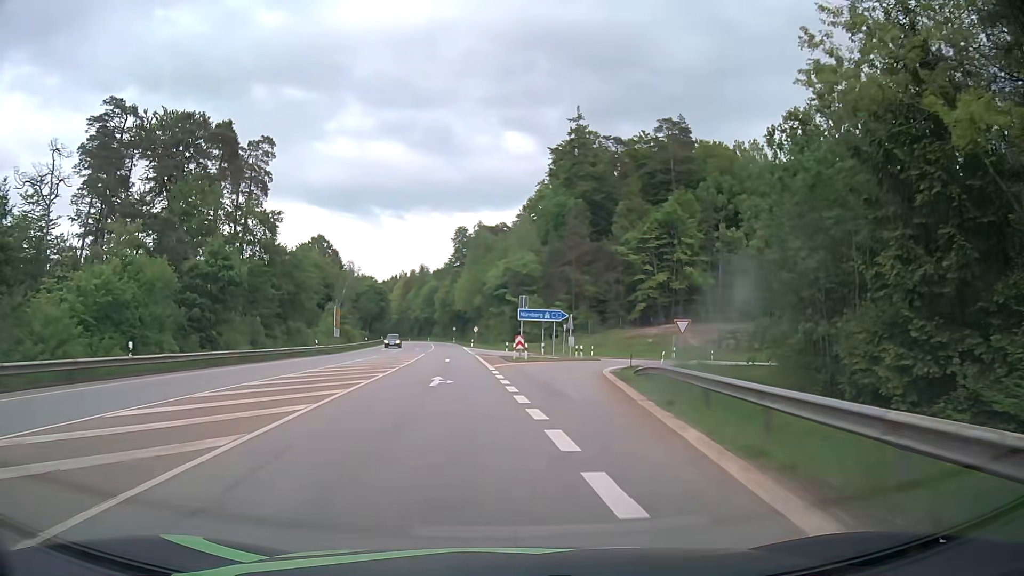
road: secondary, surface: asphalt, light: Day
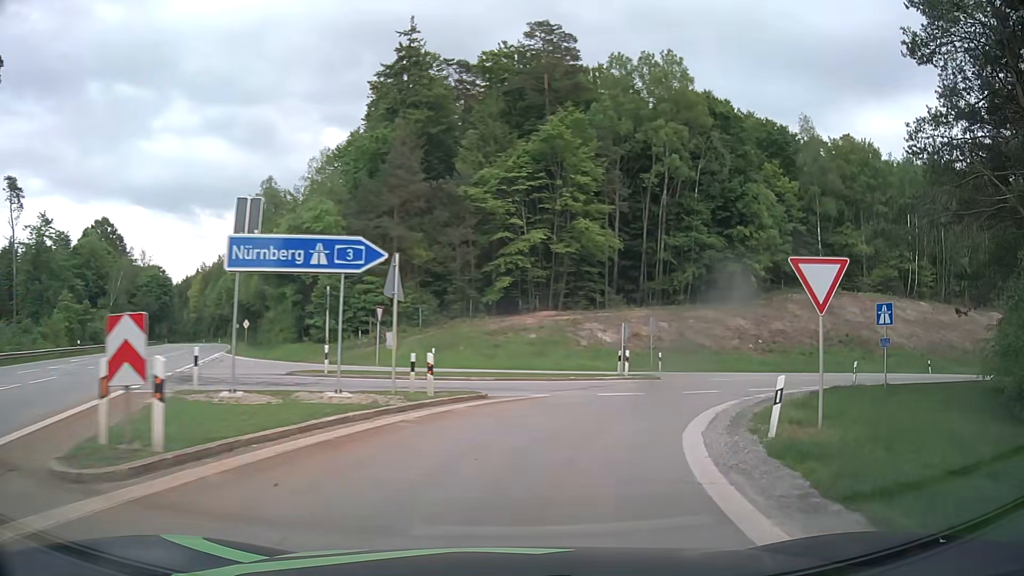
(+2.4, +32.9) m; +14°
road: motorway_link
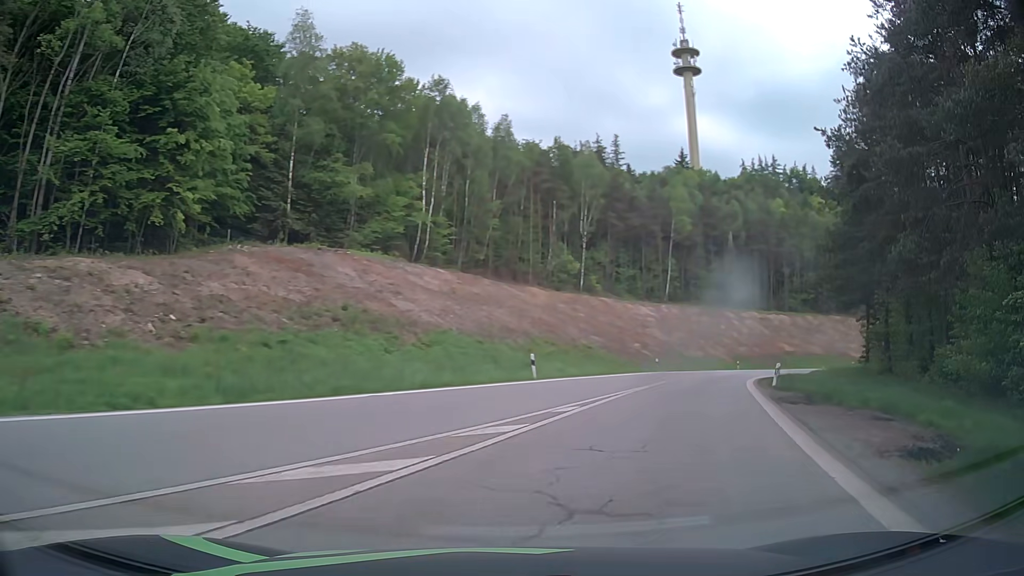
(+9.9, +25.1) m; +47°
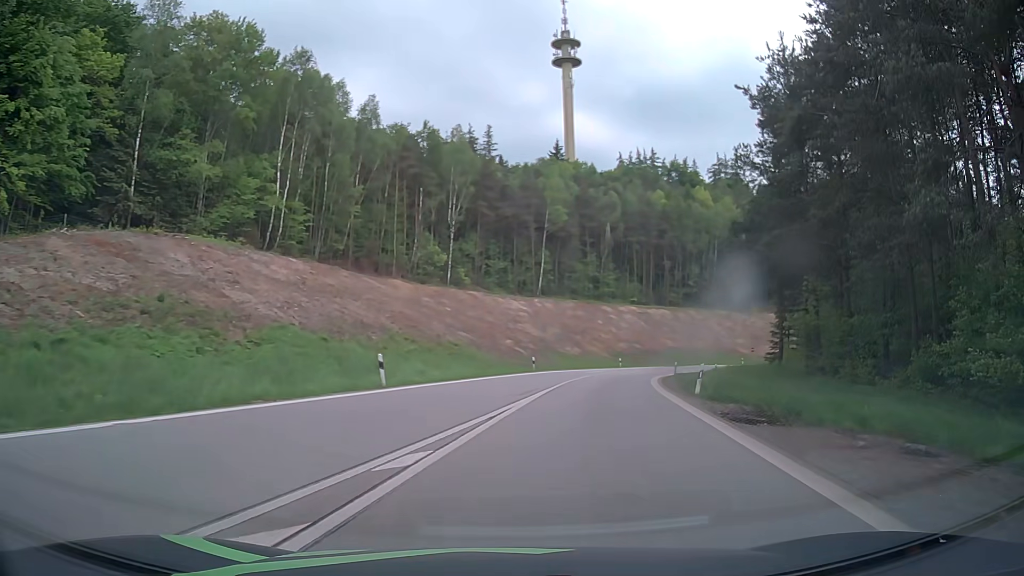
(+0.7, +6.2) m; +12°
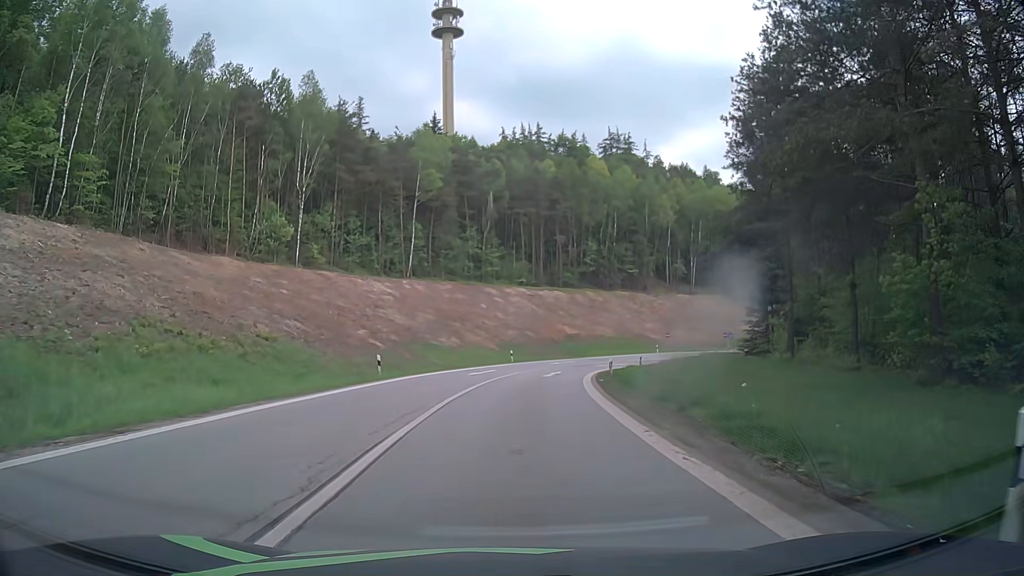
(+2.2, +17.4) m; +11°
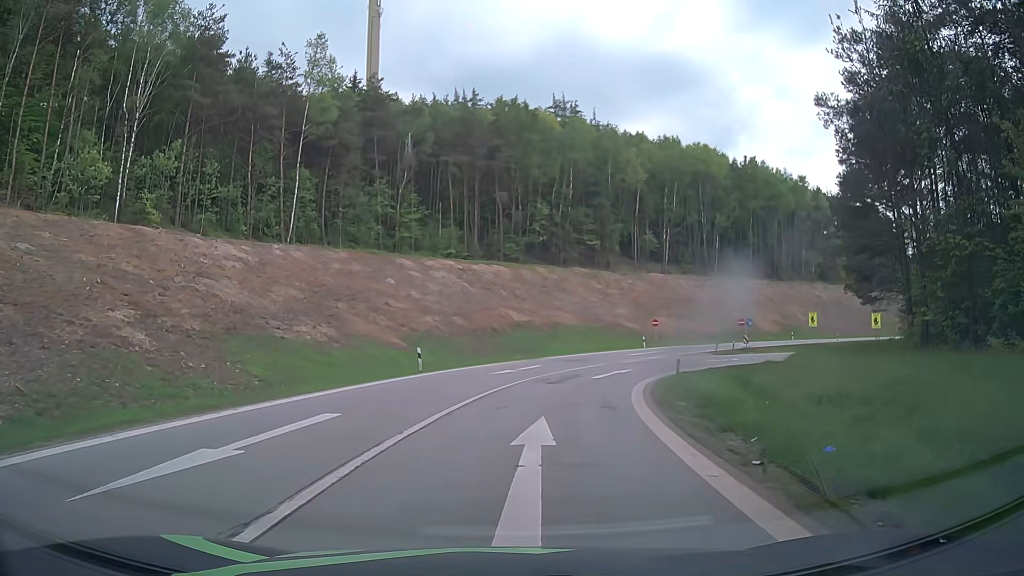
(+1.2, +27.2) m; +5°
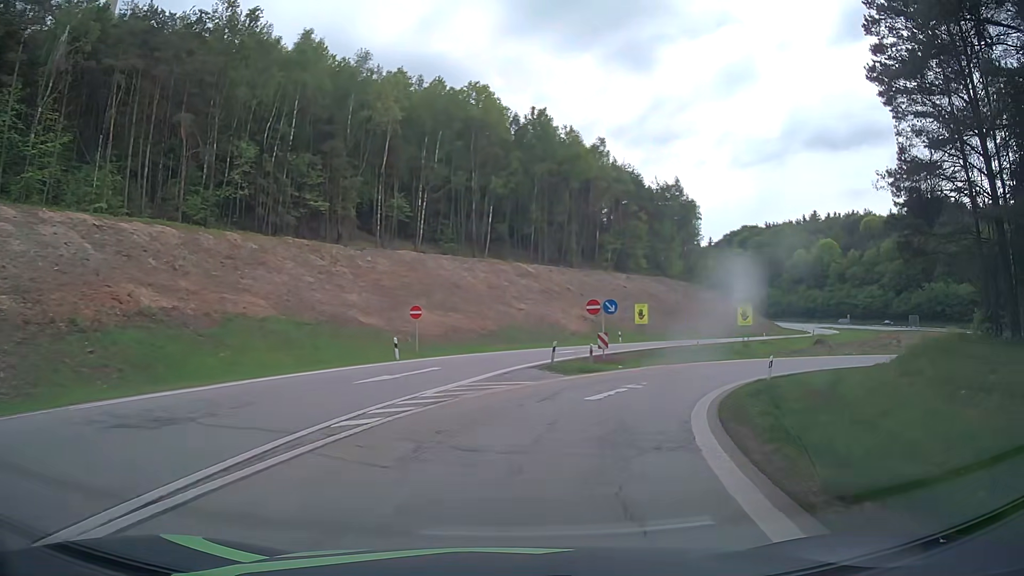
(+4.8, +30.6) m; +20°
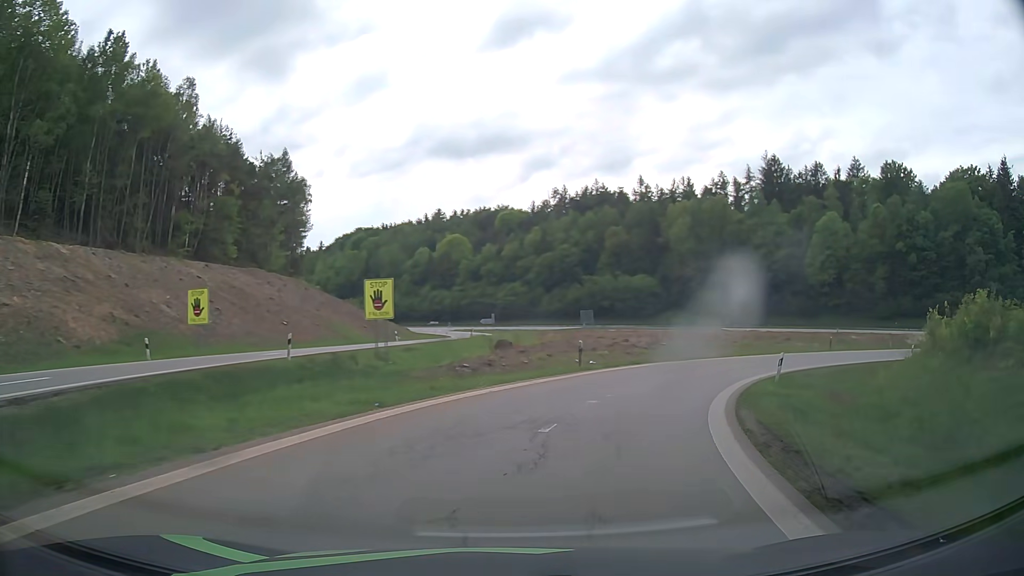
(+8.6, +26.9) m; +35°
